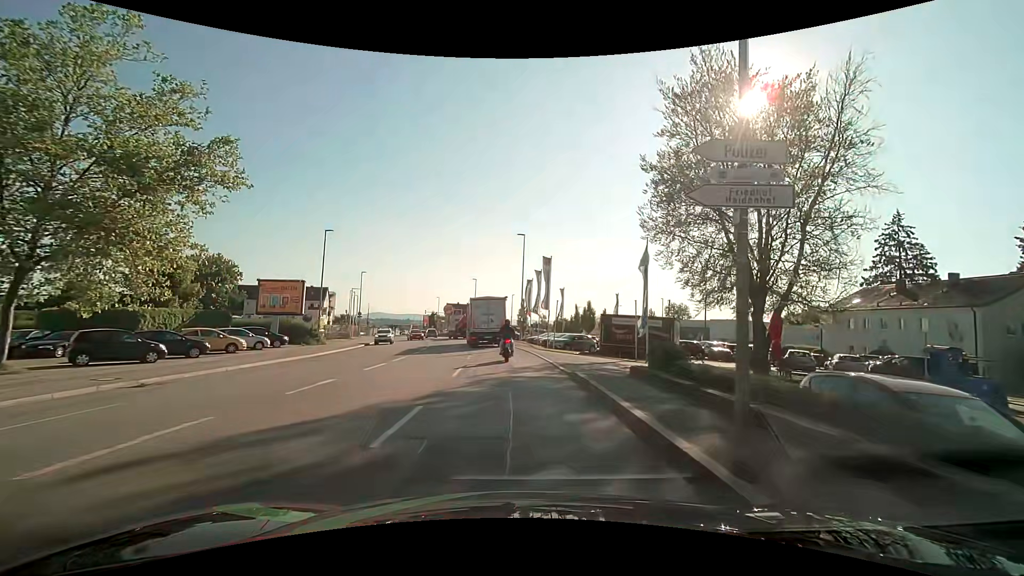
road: tertiary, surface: asphalt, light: Day
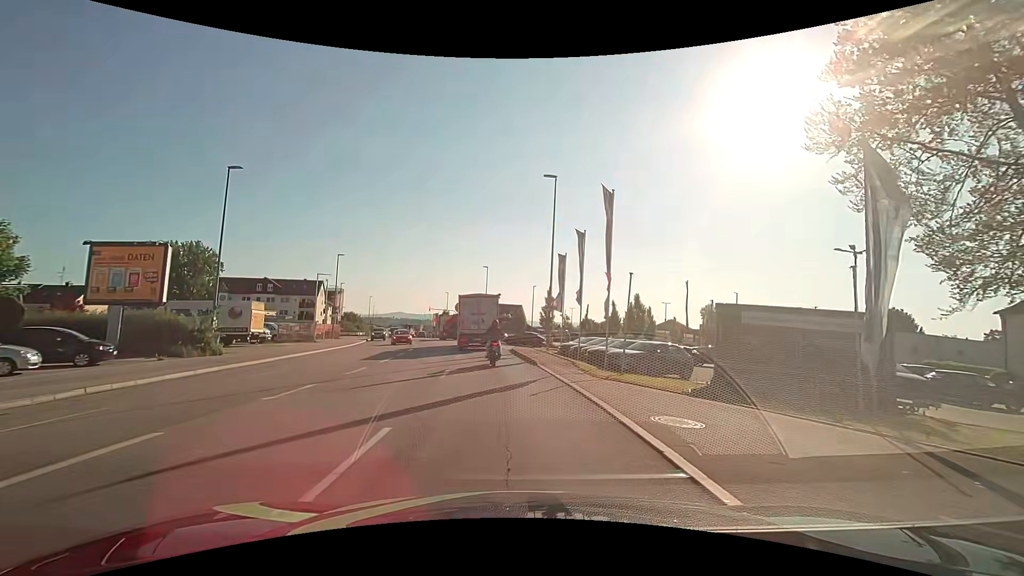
(-0.2, +18.4) m; -2°
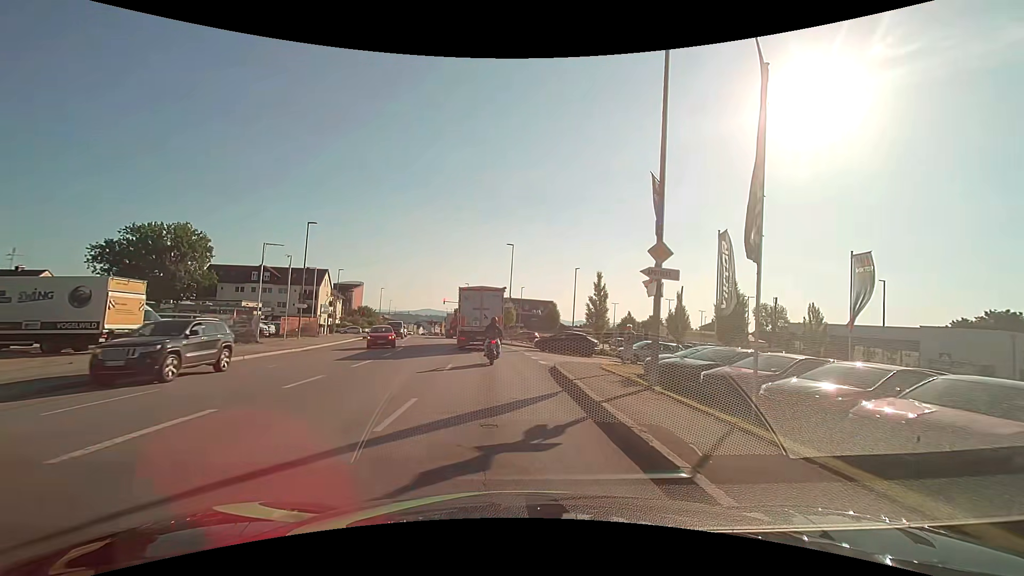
(-0.6, +16.9) m; -4°
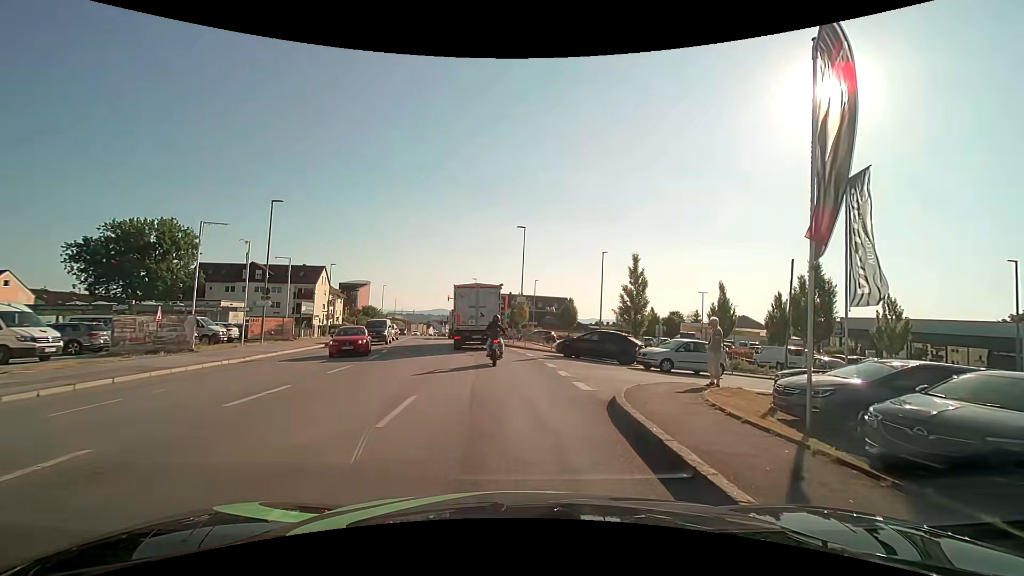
(0.0, +8.2) m; -1°
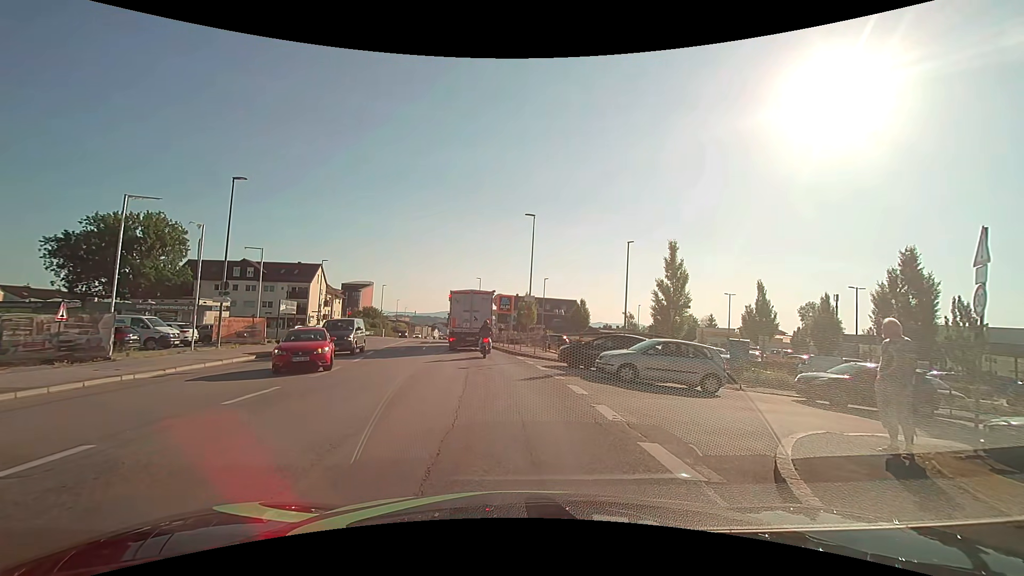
(0.0, +5.6) m; 0°
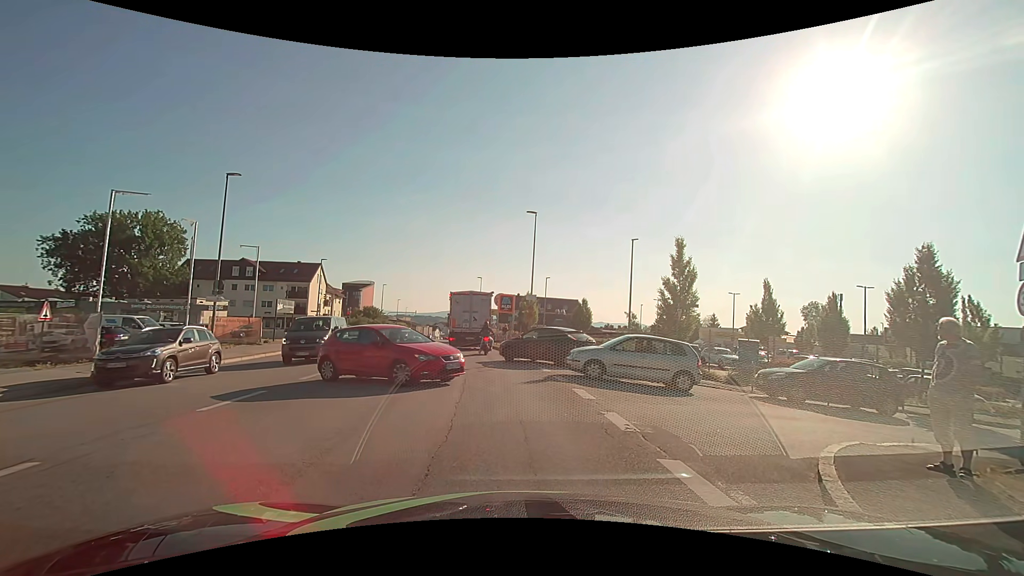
(0.0, +0.8) m; 0°
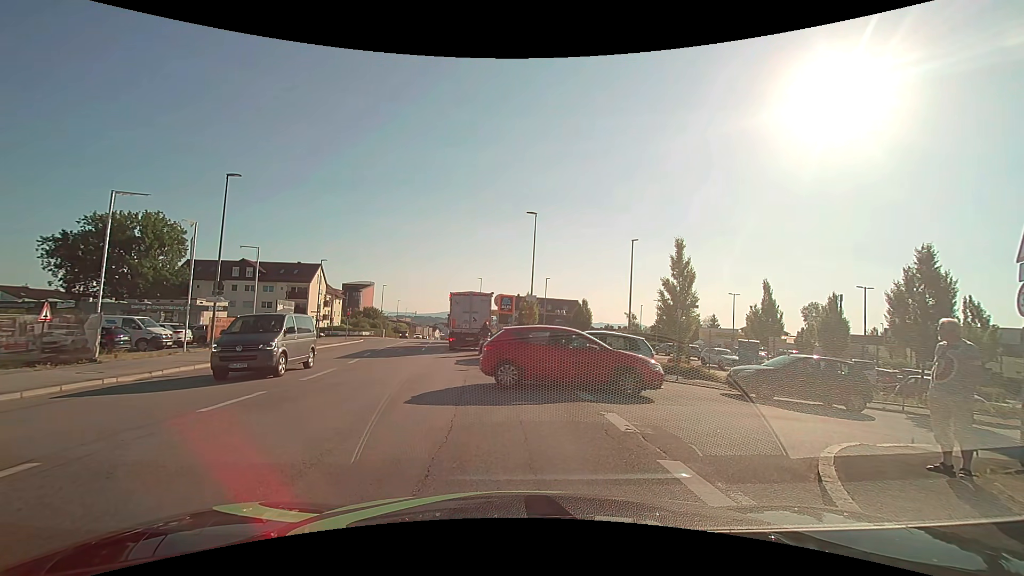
(0.0, 0.0) m; 0°
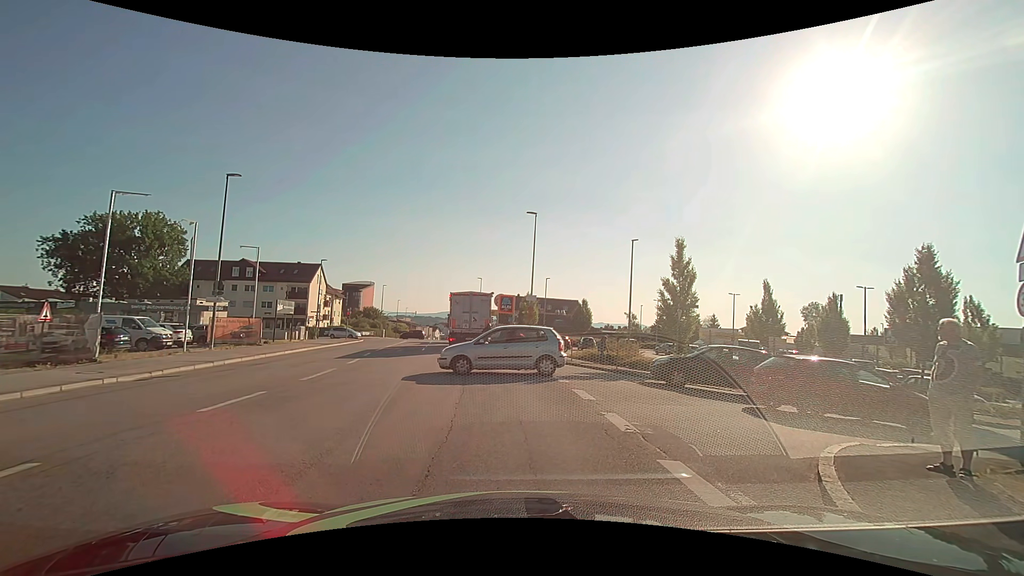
(0.0, 0.0) m; 0°
(0, +10) (-1, +20) (-2, +30) (-3, +40) (-5, +50) (-6, +60) (-8, +69) (-9, +79) (-11, +89) (-13, +99) m
